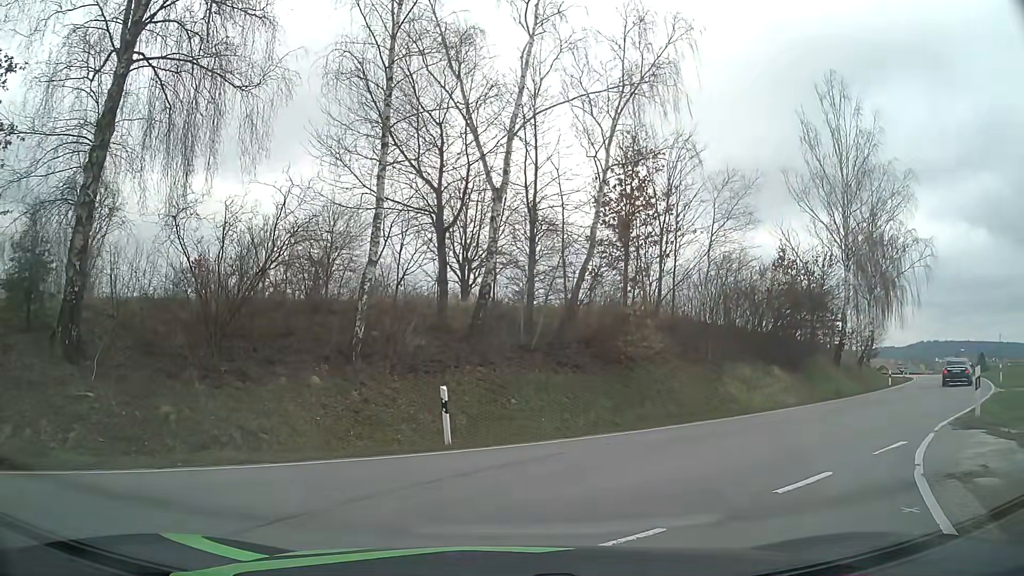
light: Day
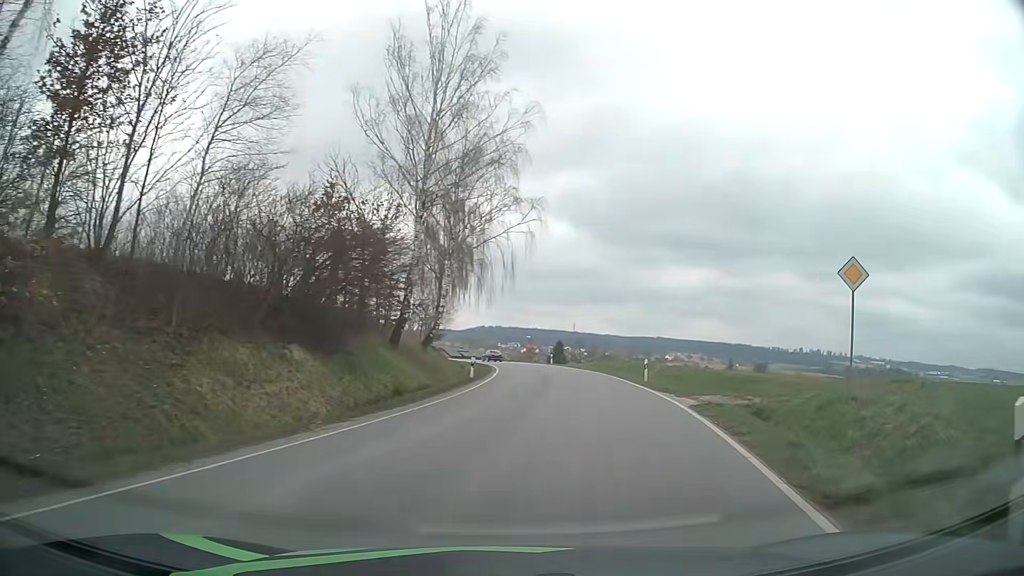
(+4.0, +11.0) m; +38°
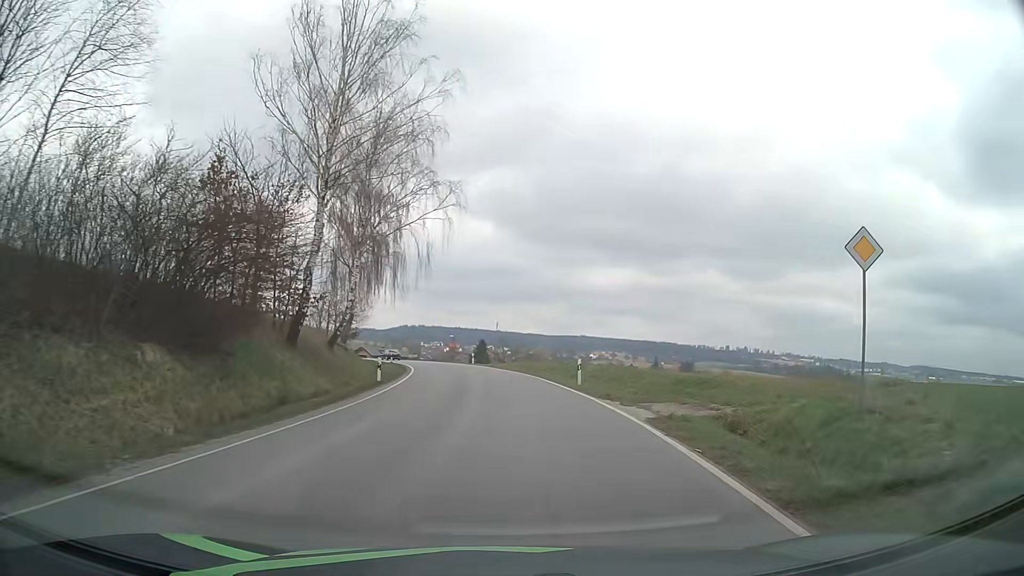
(+0.3, +4.1) m; +7°
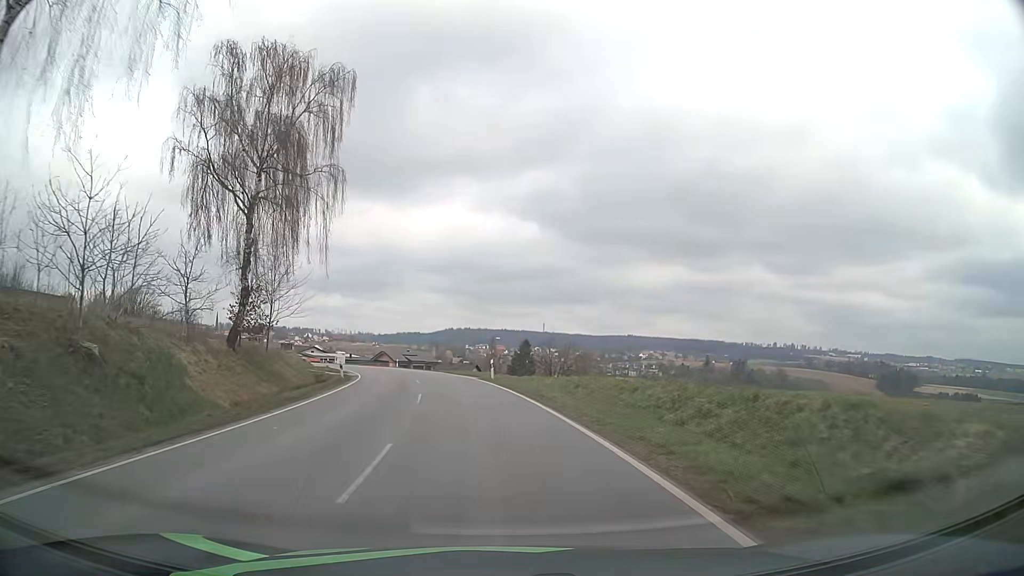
(+0.6, +30.6) m; -3°
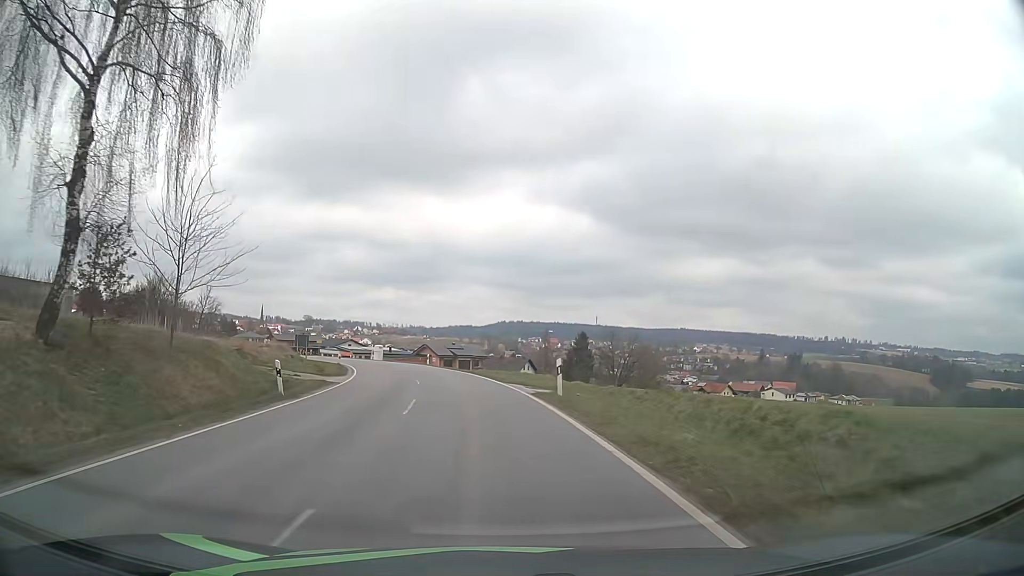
(-0.6, +16.6) m; -4°
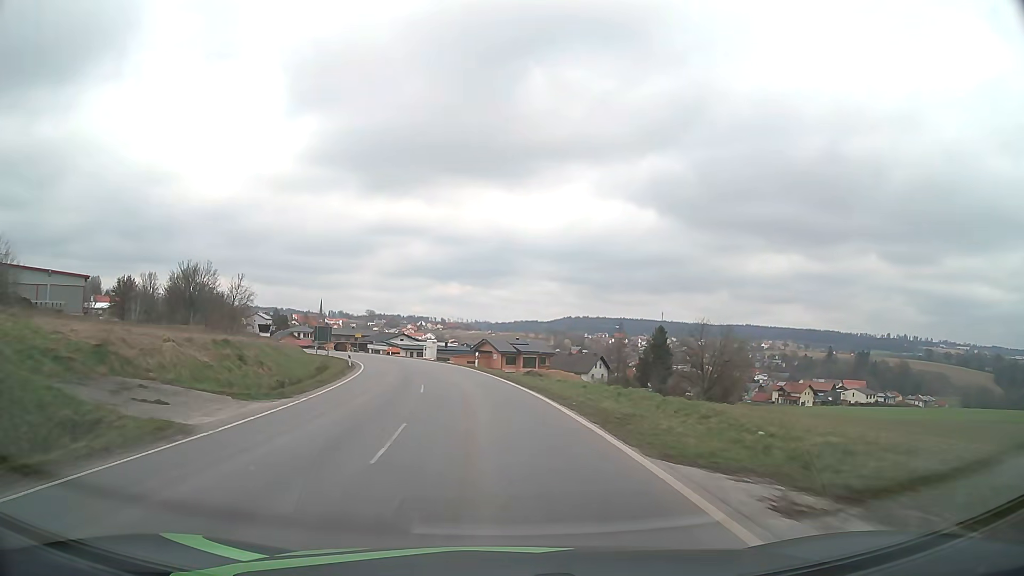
(-0.8, +18.0) m; -5°
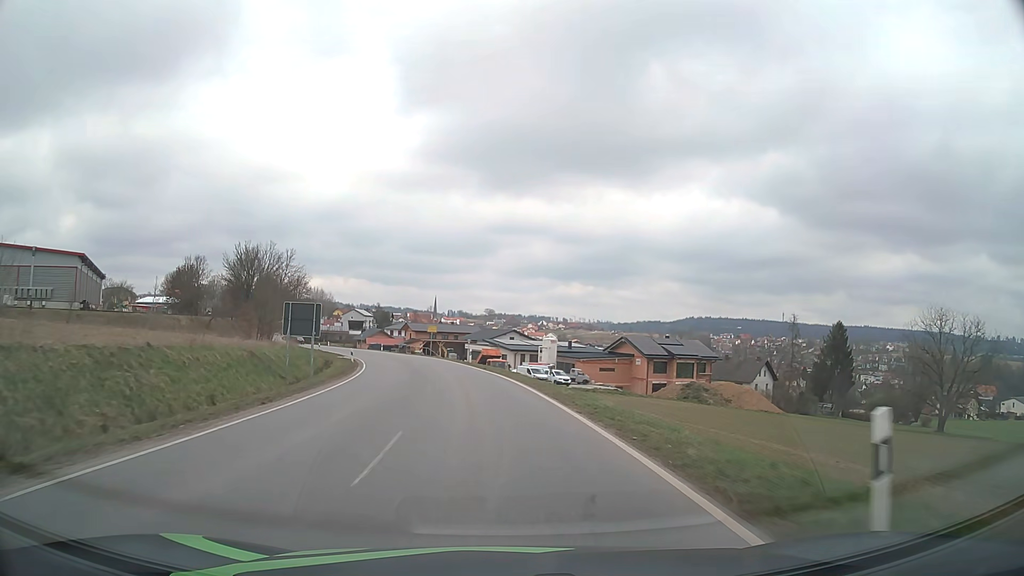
(-3.3, +37.2) m; -10°
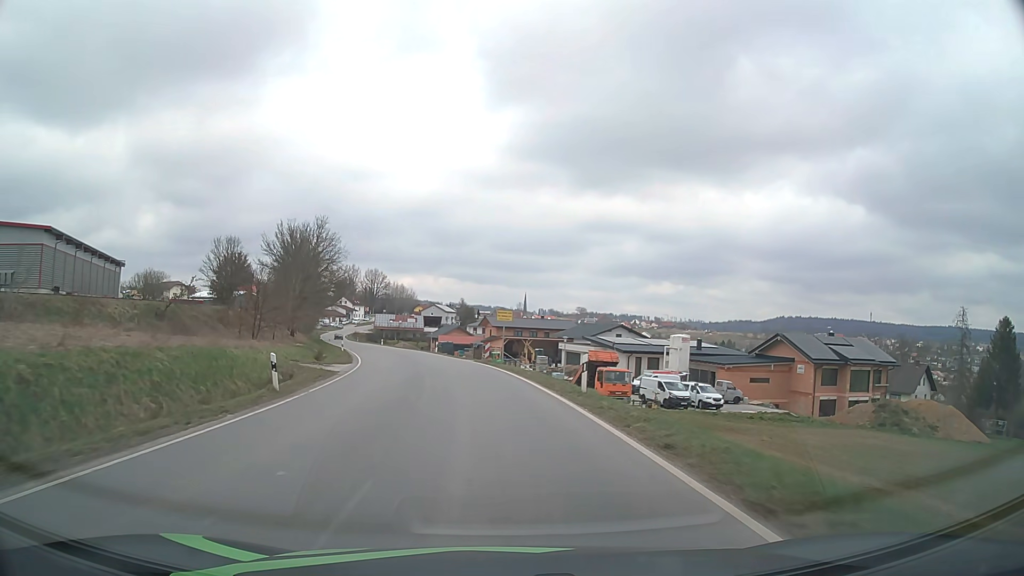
(-1.9, +27.8) m; -8°
(0, +10) (-1, +20) (-2, +30) (-4, +40) (-6, +49) (-9, +59) (-12, +69) (-15, +78) (-18, +88) (-21, +97) m
